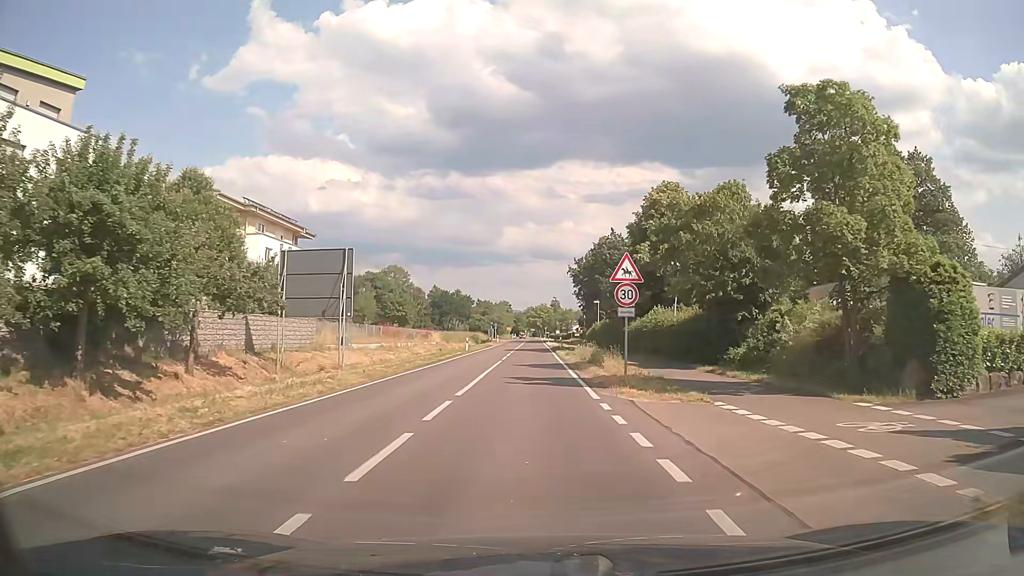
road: secondary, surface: asphalt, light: Day
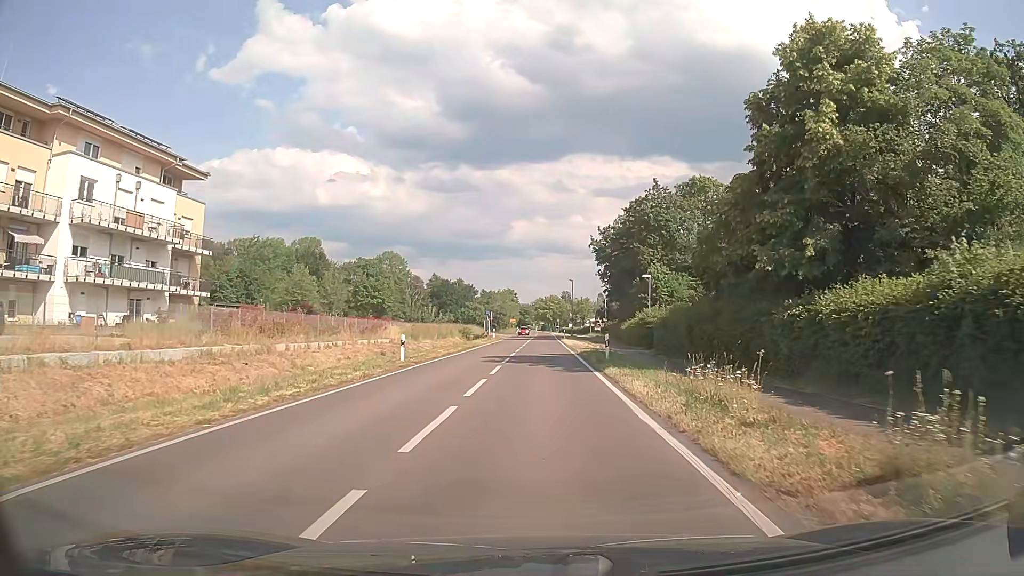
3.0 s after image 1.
(-0.1, +29.1) m; 0°
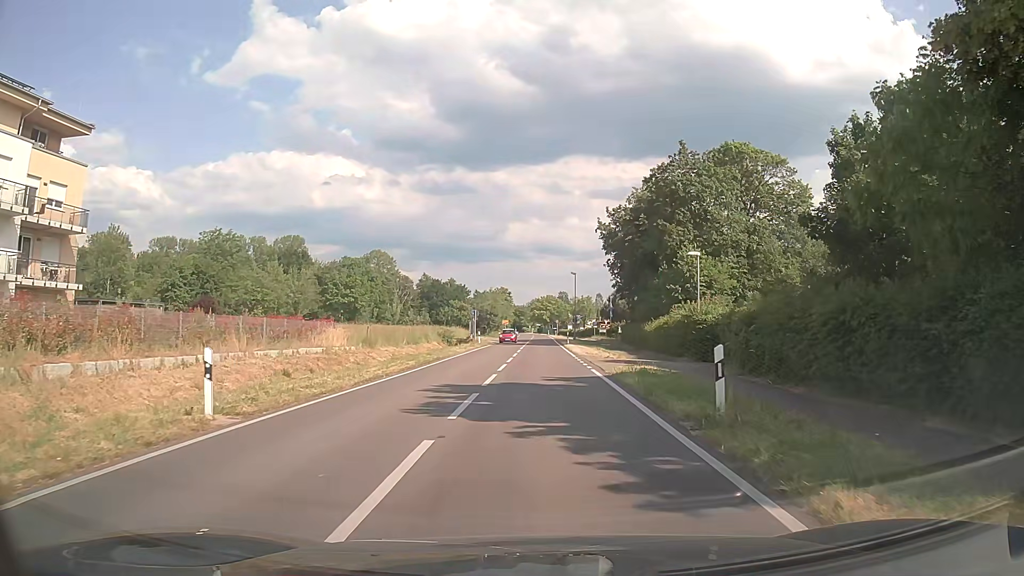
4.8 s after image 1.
(0.0, +15.1) m; 0°
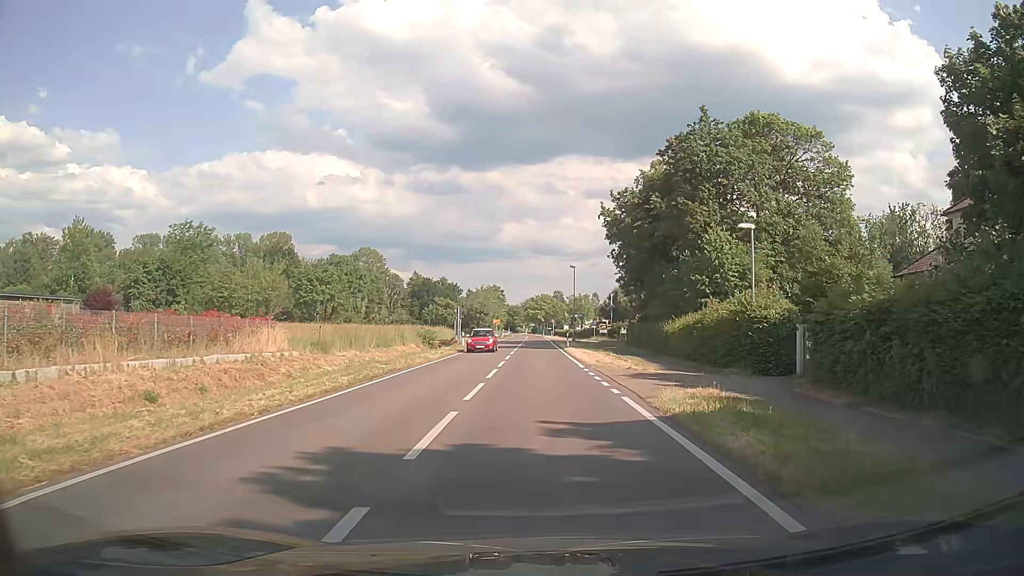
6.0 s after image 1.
(+0.1, +9.0) m; +1°
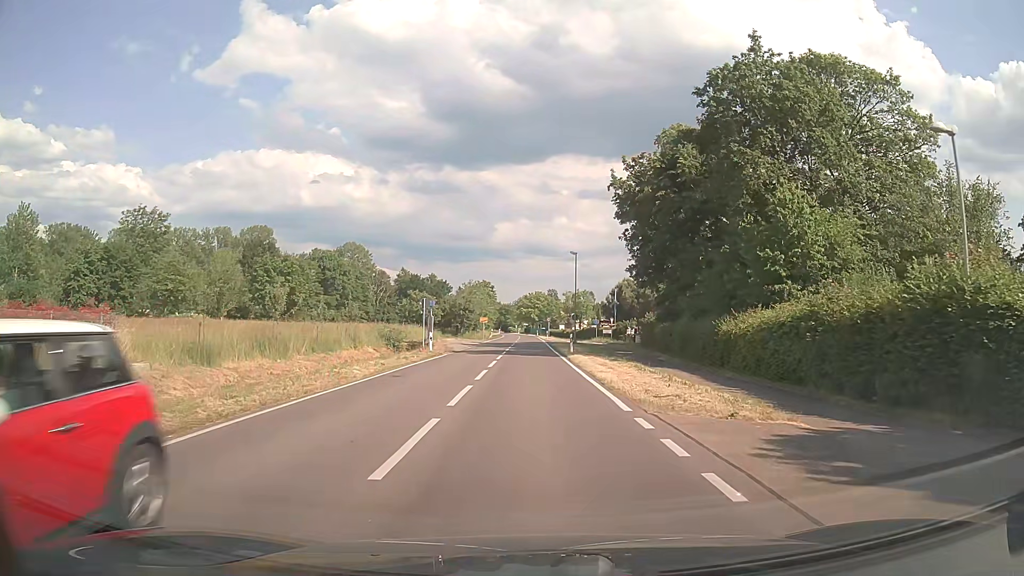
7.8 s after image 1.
(0.0, +13.0) m; 0°
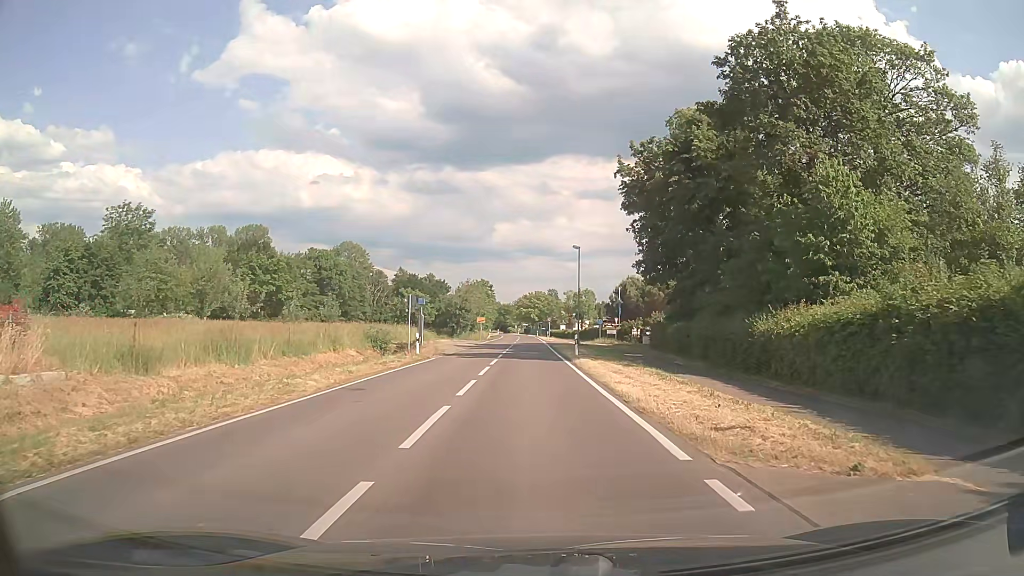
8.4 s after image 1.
(0.0, +4.3) m; 0°
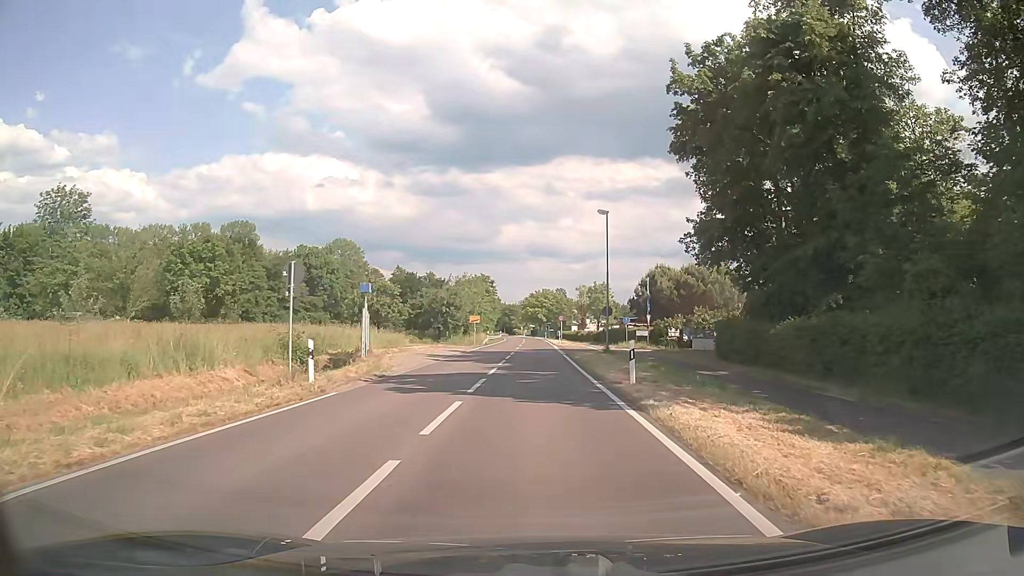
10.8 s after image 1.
(0.0, +17.1) m; -1°
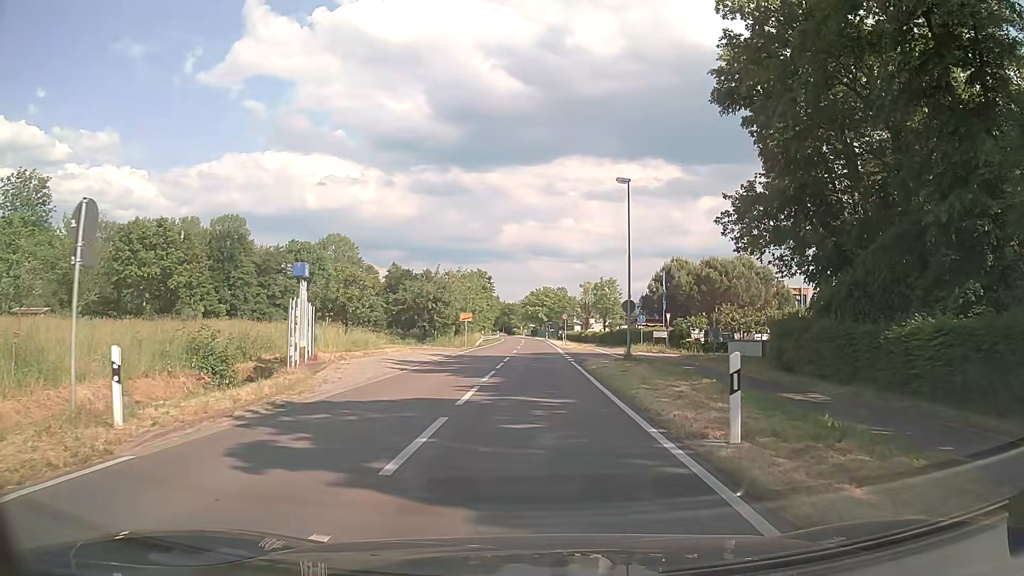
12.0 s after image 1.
(0.0, +8.4) m; 0°
(0, +10) (0, +20) (0, +30) (0, +40) (0, +50) (0, +60) (+1, +70) (+1, +80) (0, +90) (0, +100) m
